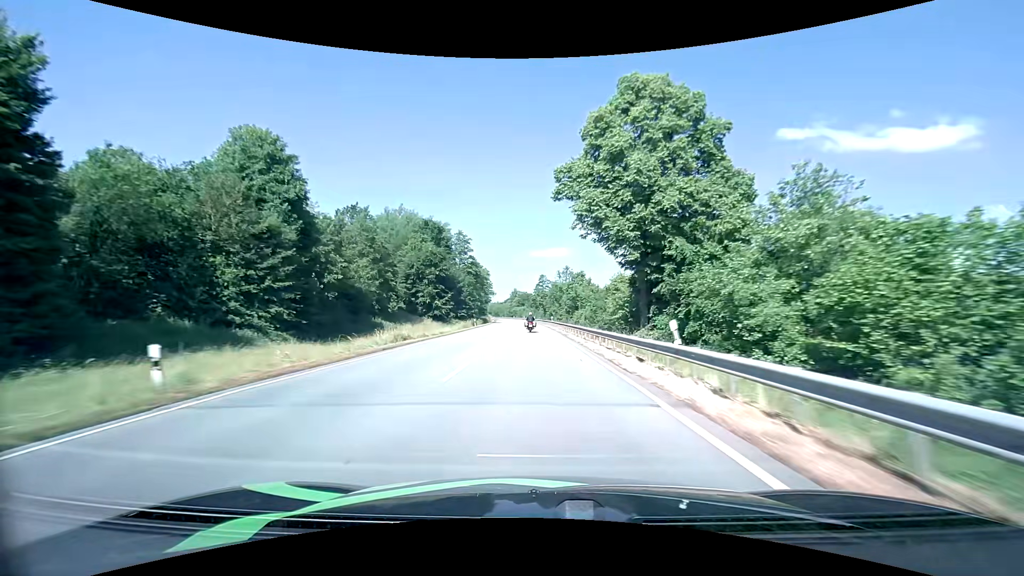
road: primary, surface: asphalt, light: Day
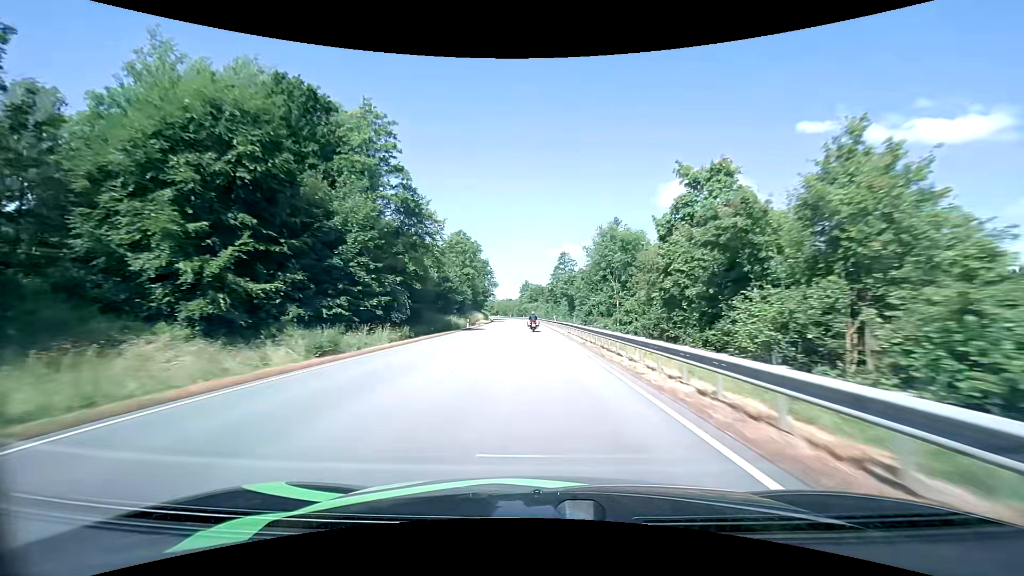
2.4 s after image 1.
(-0.9, +60.4) m; -2°
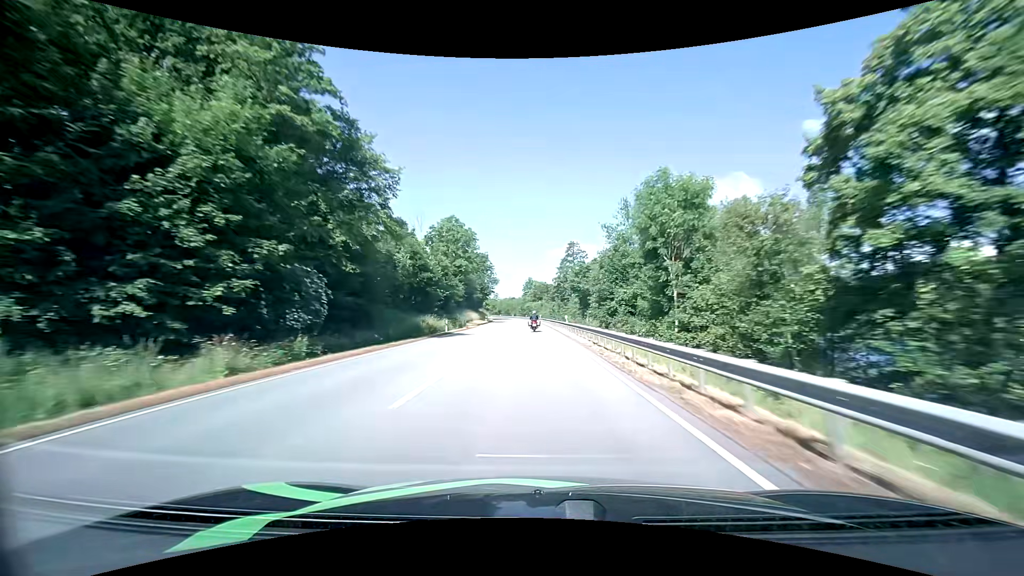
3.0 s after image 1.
(-0.1, +15.2) m; 0°
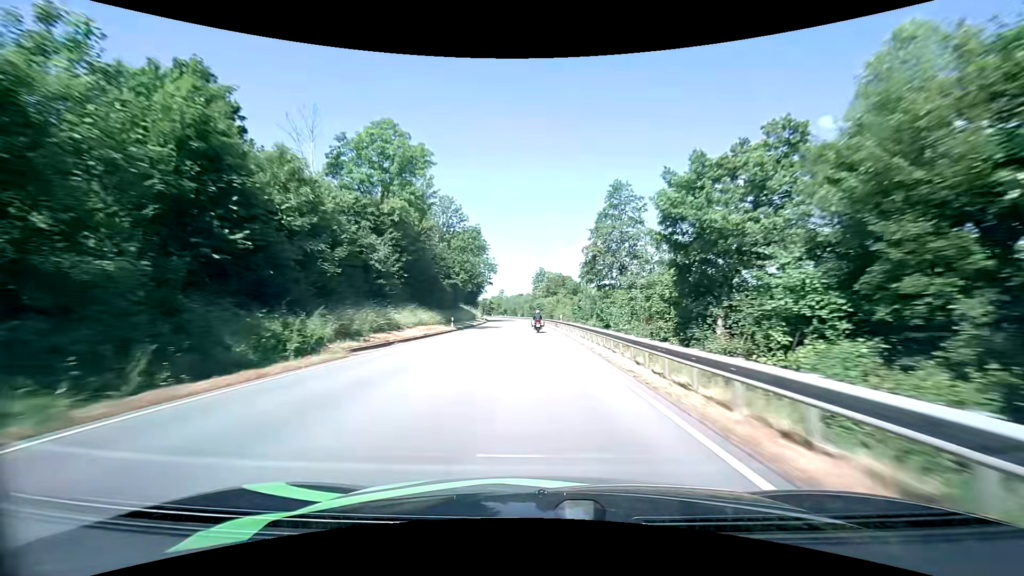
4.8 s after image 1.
(-0.5, +45.8) m; -1°
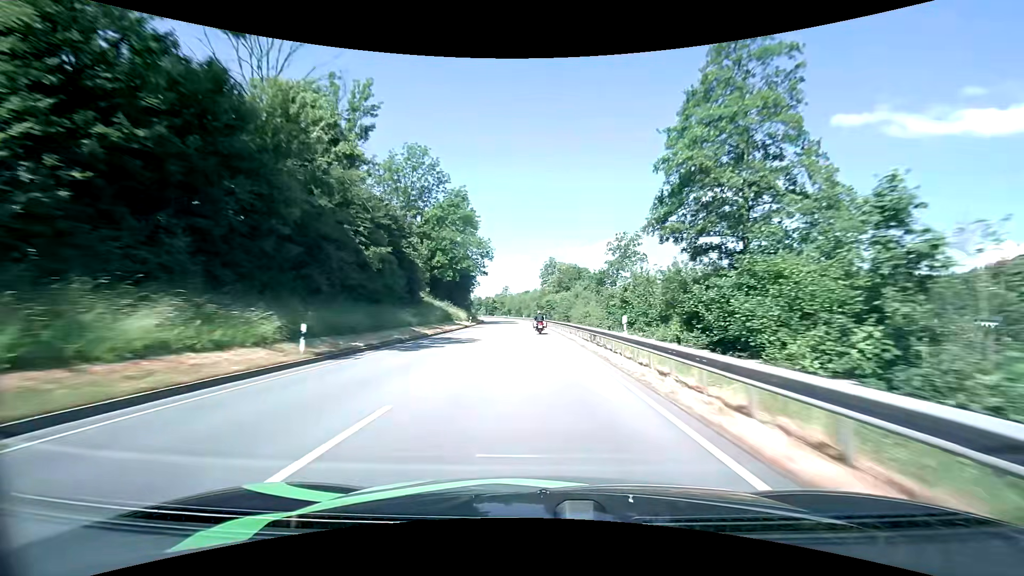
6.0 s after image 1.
(-0.2, +30.7) m; -1°
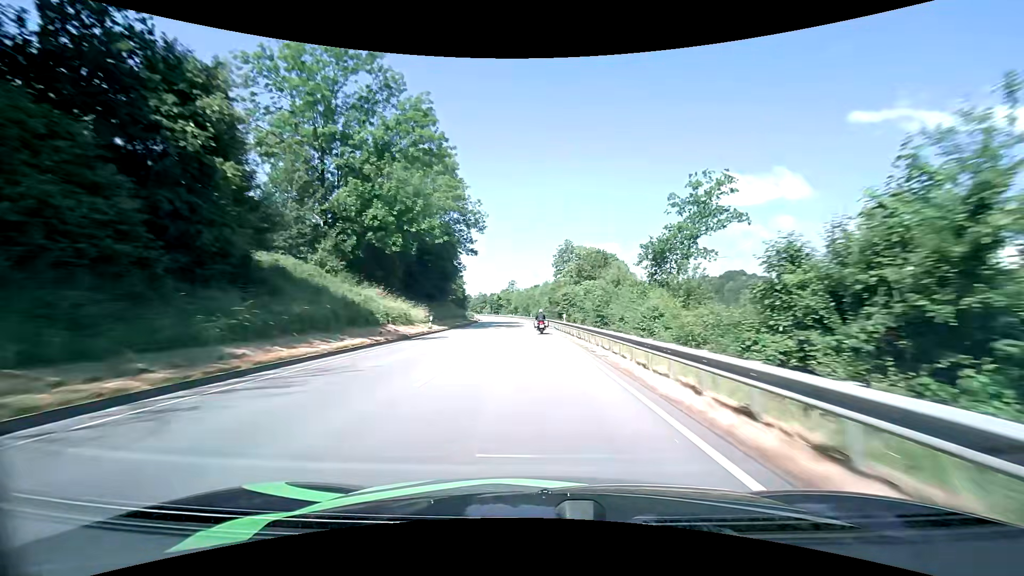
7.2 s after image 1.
(-0.4, +30.2) m; -1°
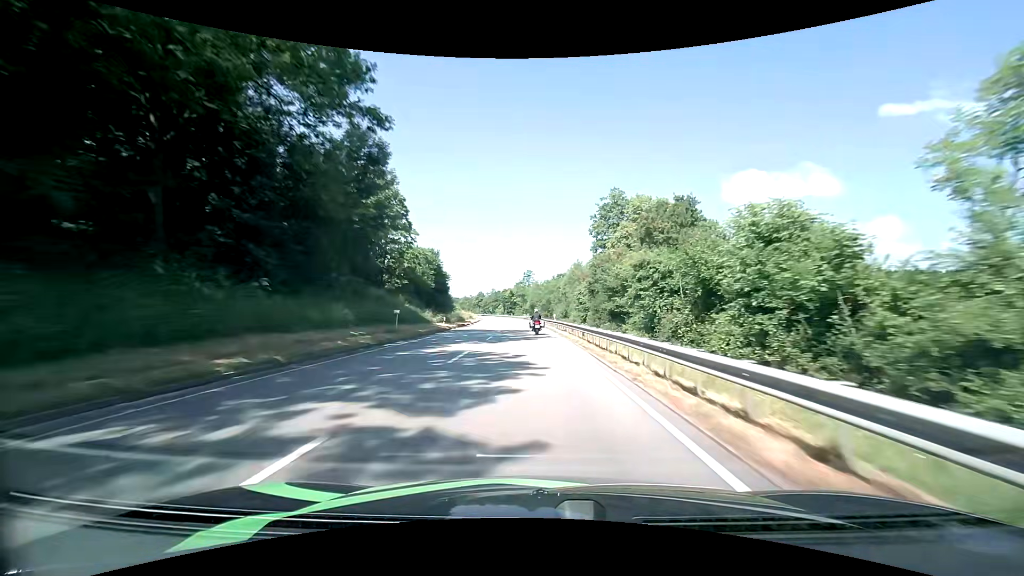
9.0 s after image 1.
(-0.8, +44.0) m; -2°
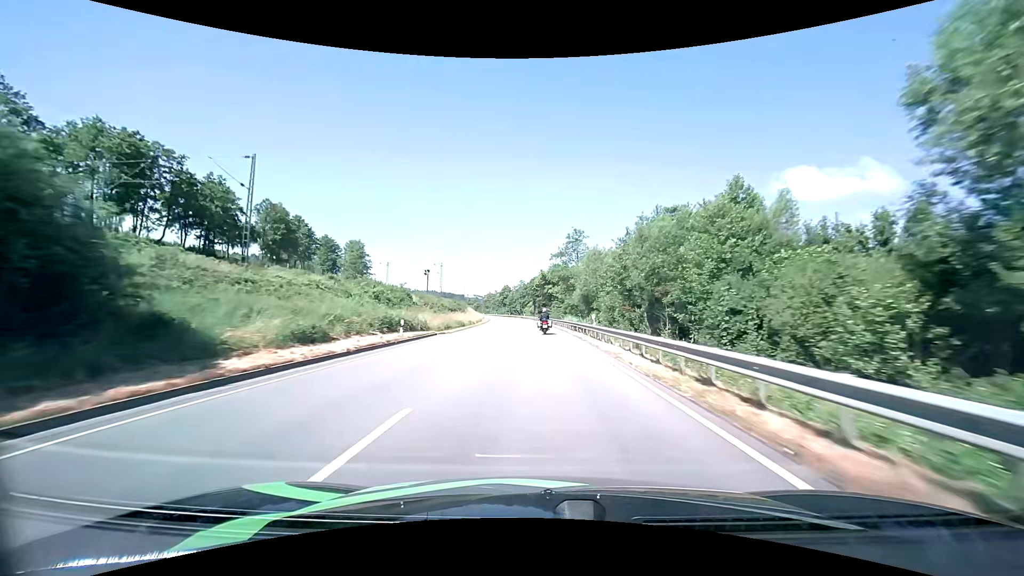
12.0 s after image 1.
(-2.6, +71.0) m; -4°
(0, +10) (0, +20) (0, +30) (-1, +40) (-1, +50) (-1, +60) (-2, +70) (-2, +80) (-3, +90) (-3, +100) m
